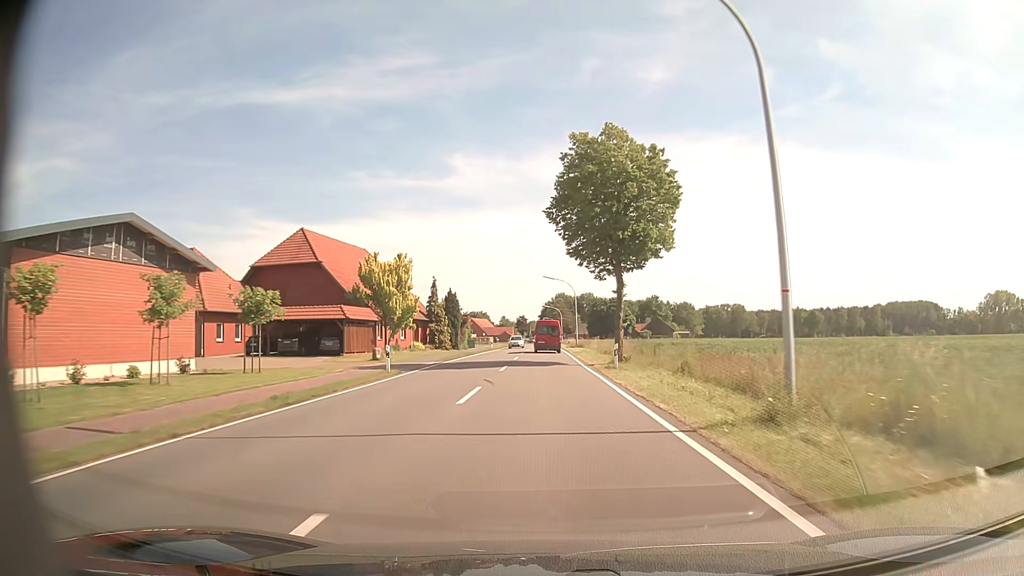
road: tertiary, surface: asphalt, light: Day
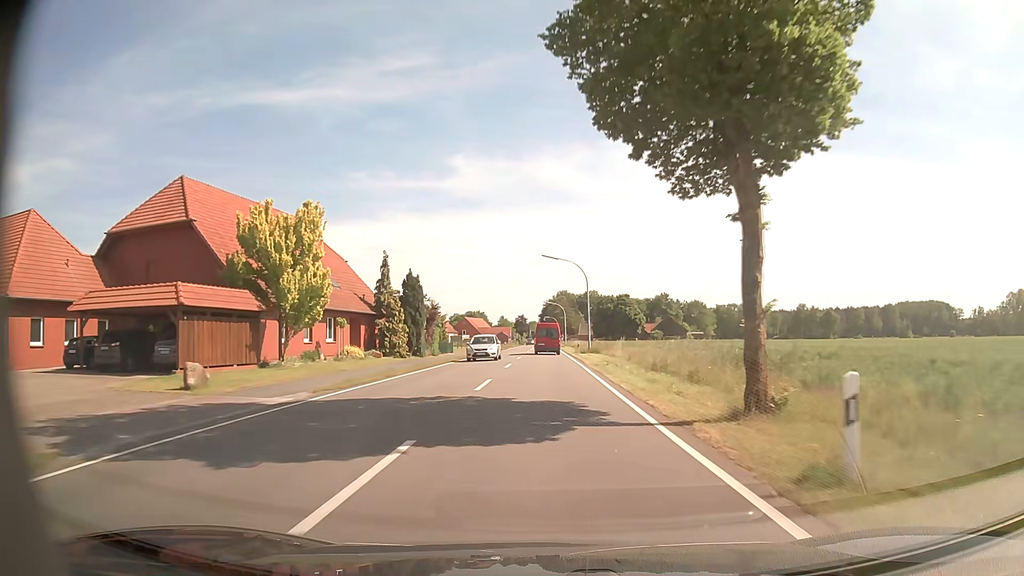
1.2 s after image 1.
(0.0, +20.7) m; 0°
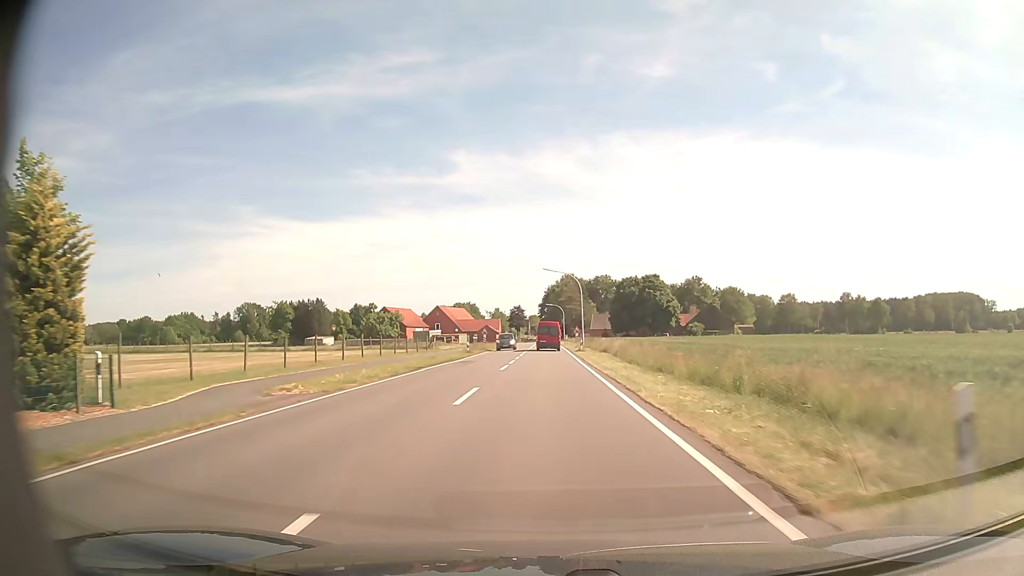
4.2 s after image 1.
(0.0, +52.4) m; 0°
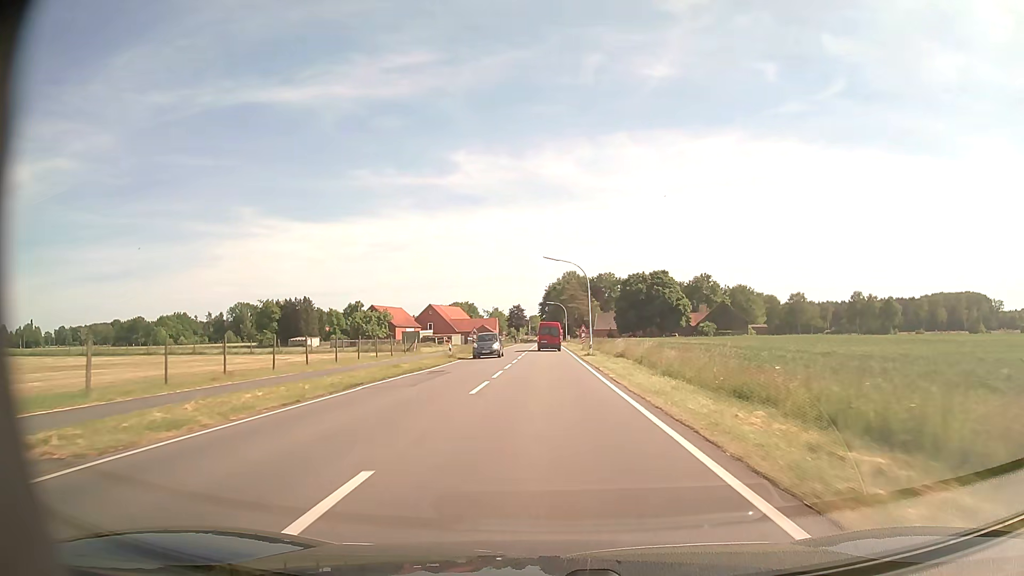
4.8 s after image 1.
(0.0, +10.5) m; 0°
(0, +10) (0, +20) (0, +30) (0, +40) (0, +50) (0, +60) (0, +70) (0, +80) (0, +90) (0, +100) m
